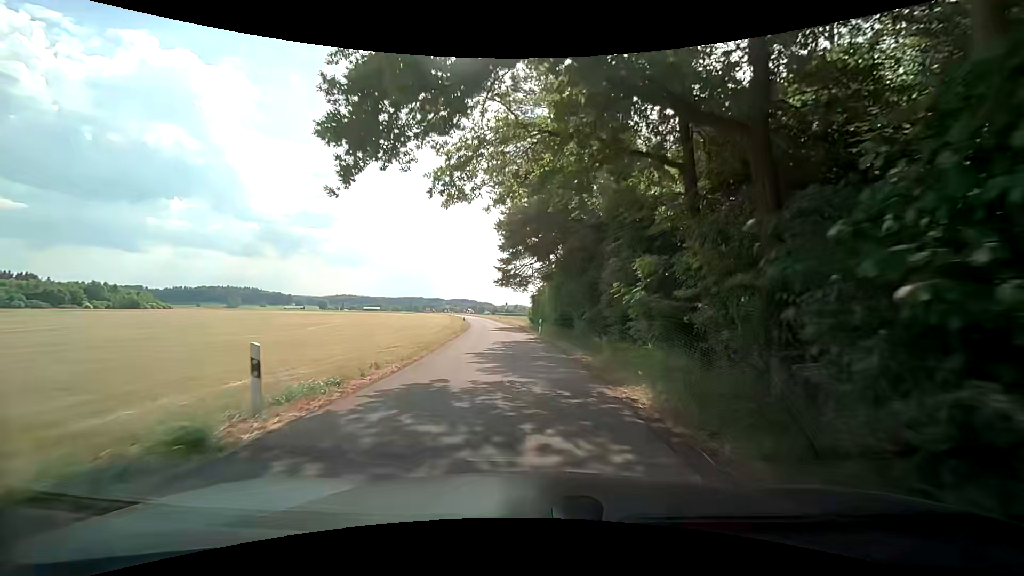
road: unclassified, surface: asphalt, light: Day
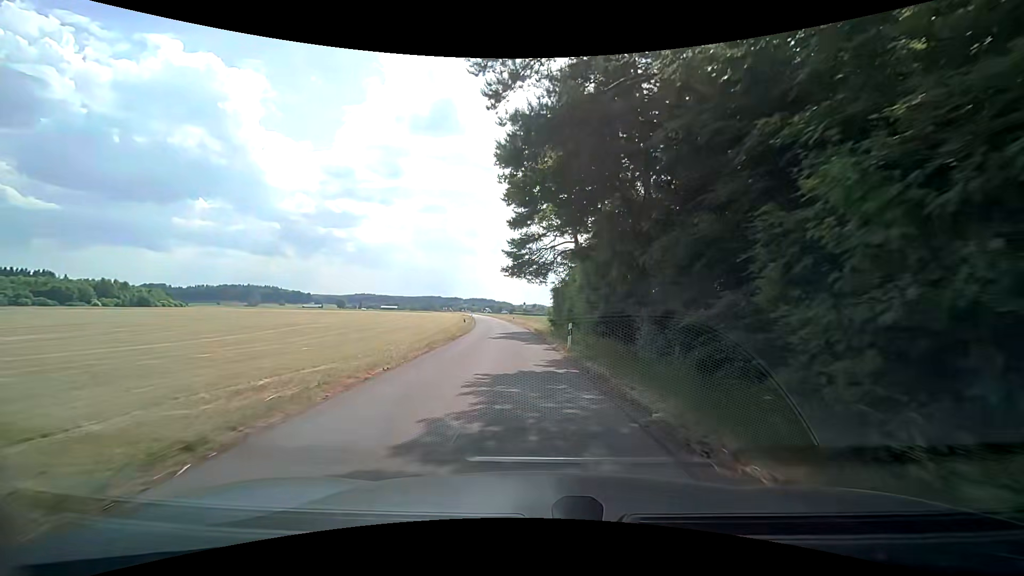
(-0.2, +13.1) m; -2°
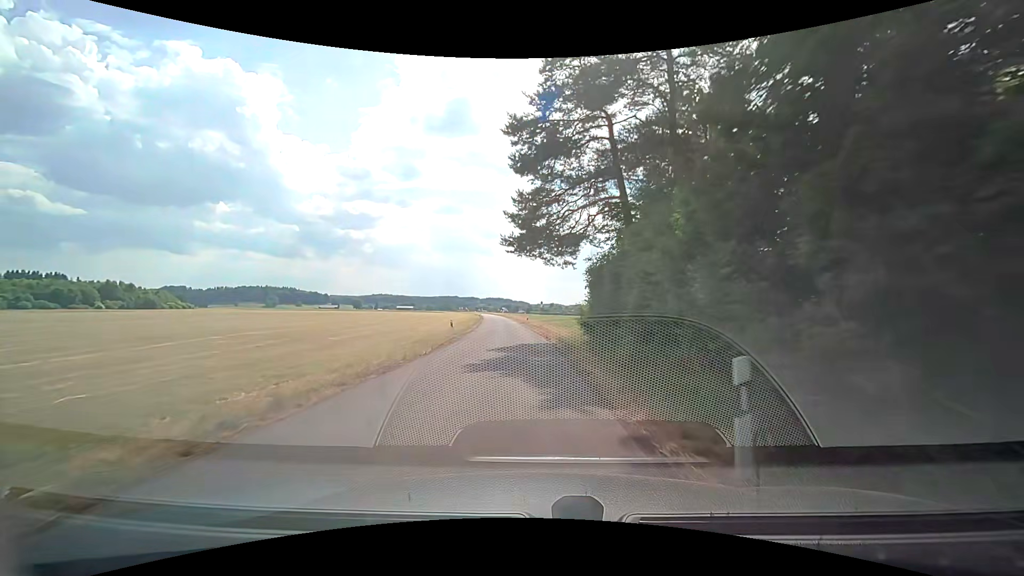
(-0.4, +14.5) m; -3°
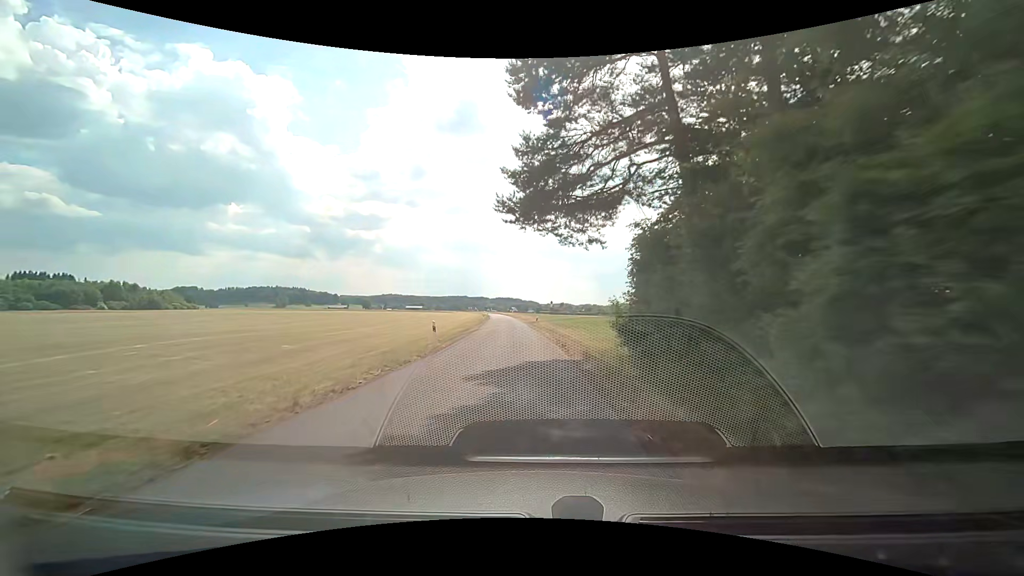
(0.0, +7.7) m; -1°
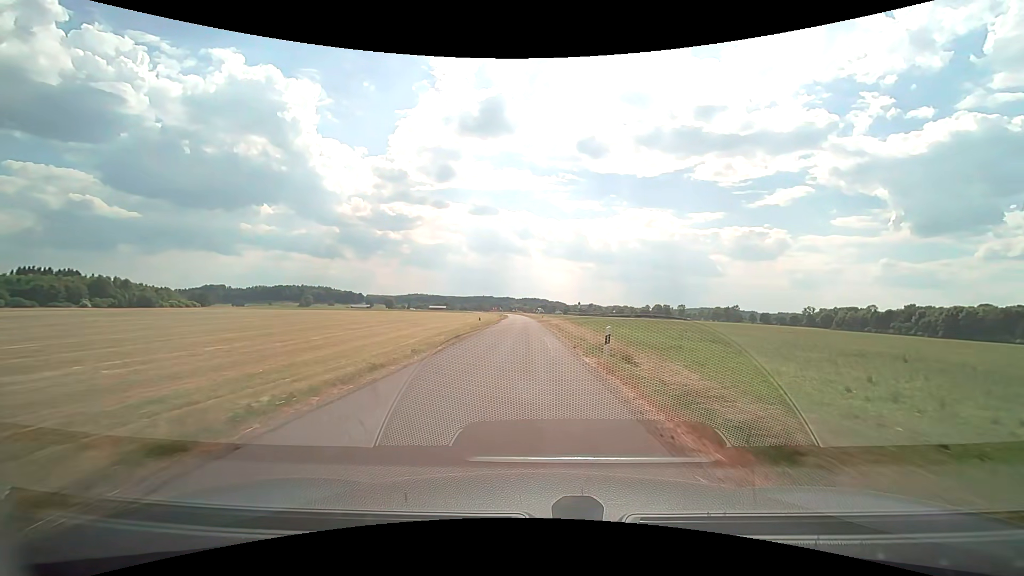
(-1.3, +33.5) m; -3°
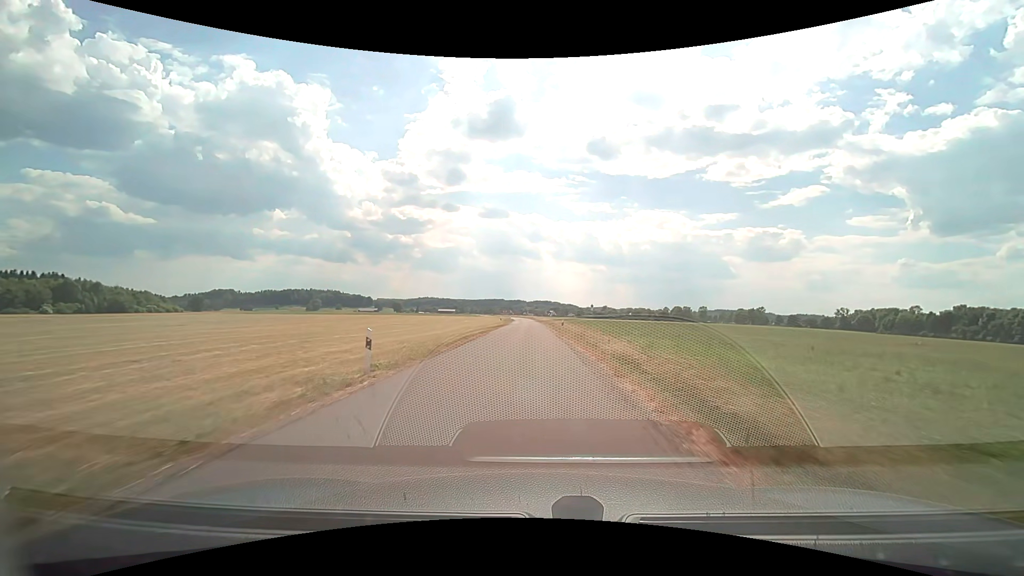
(-0.2, +27.5) m; -1°
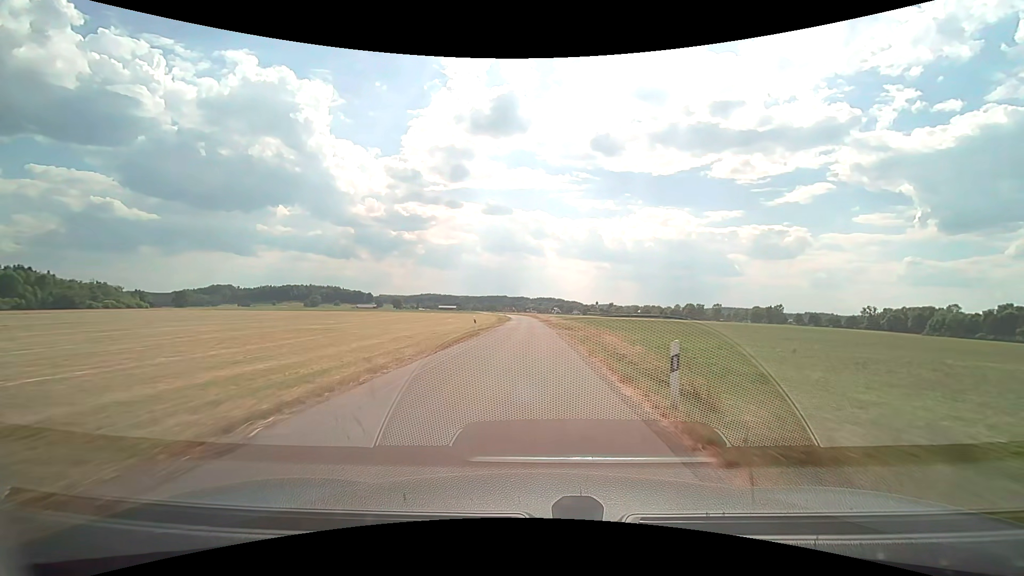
(-0.2, +29.0) m; -1°
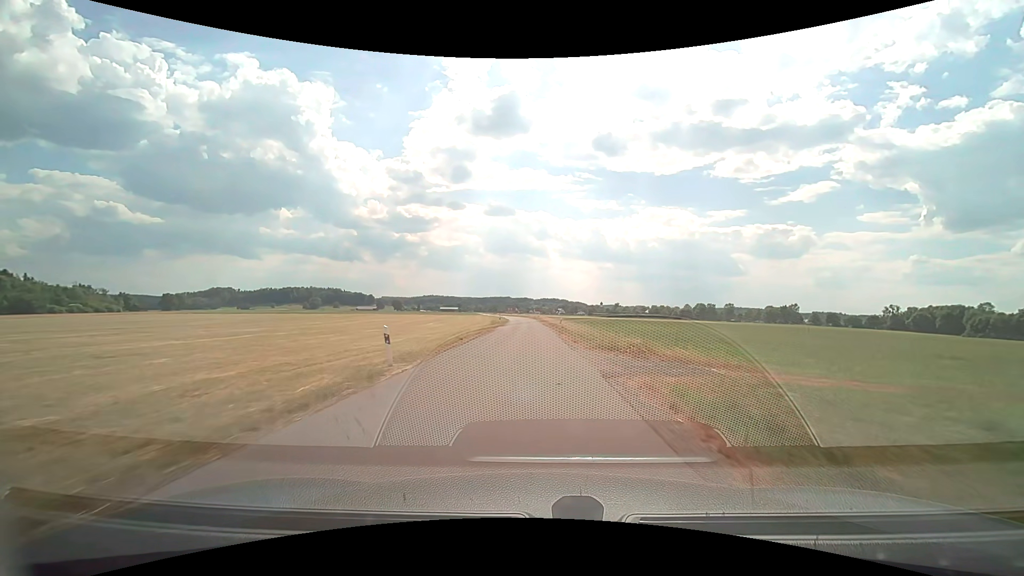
(-0.1, +20.0) m; 0°
(0, +10) (0, +20) (0, +30) (0, +40) (-1, +50) (-1, +60) (-1, +70) (-1, +80) (-2, +90) (-3, +100) m
